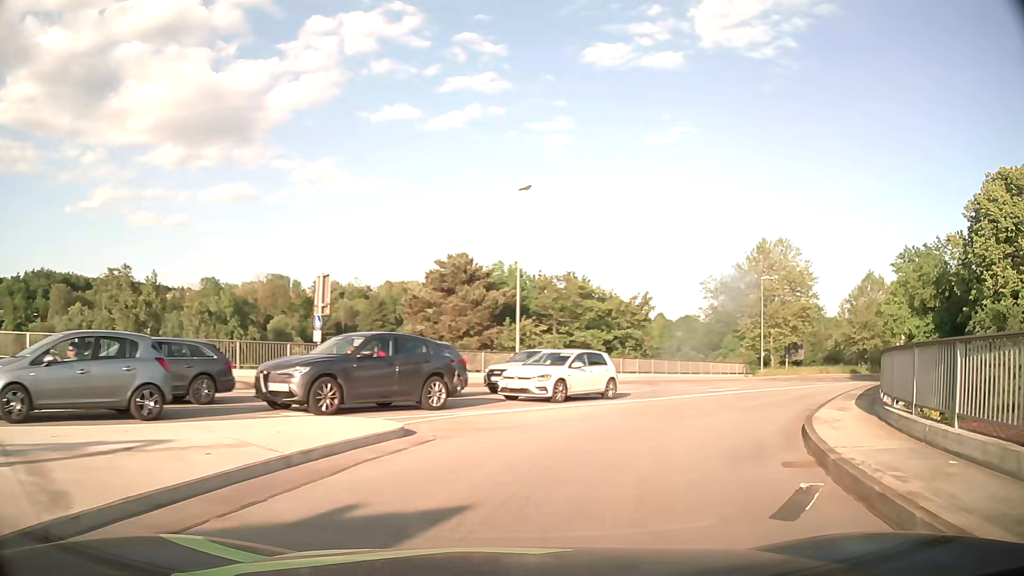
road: primary_link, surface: asphalt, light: Day
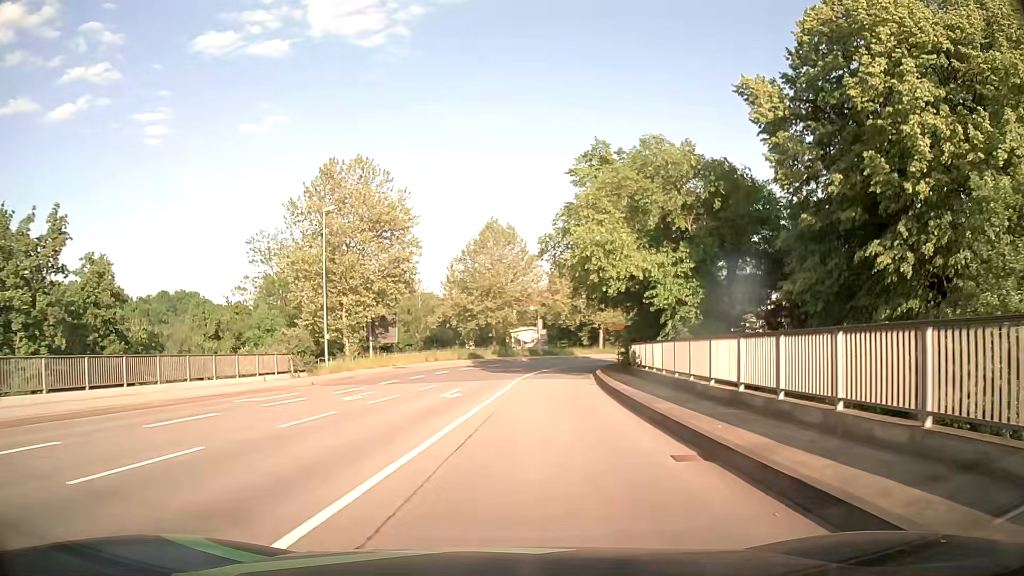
(+11.7, +27.0) m; +36°
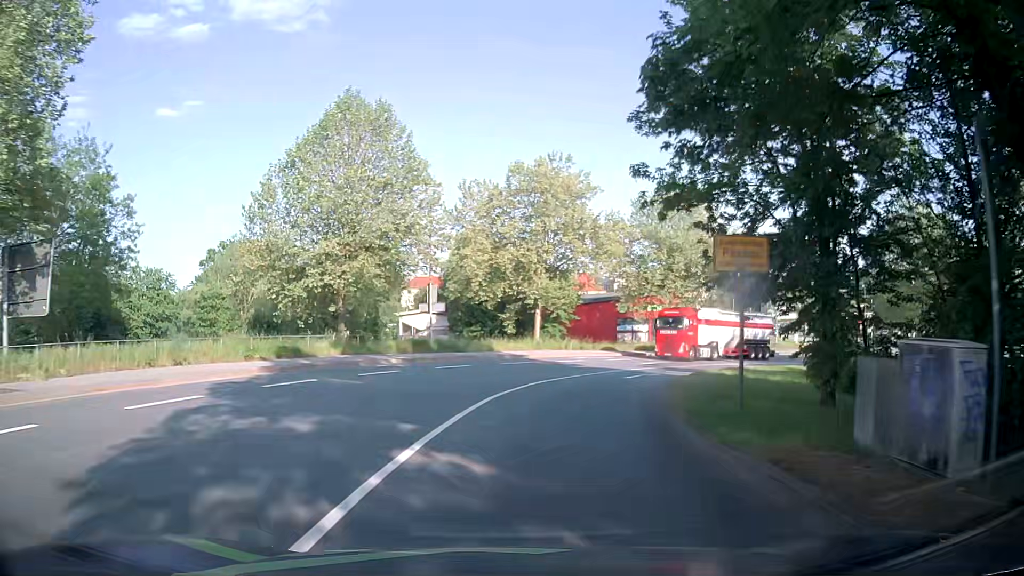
(+2.2, +35.4) m; +8°
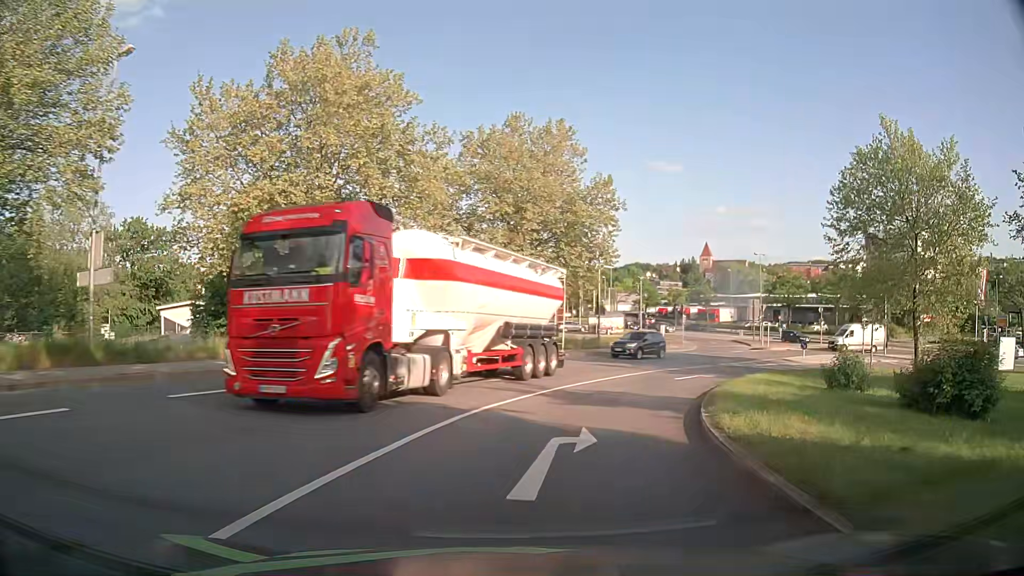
(+2.5, +20.3) m; +15°
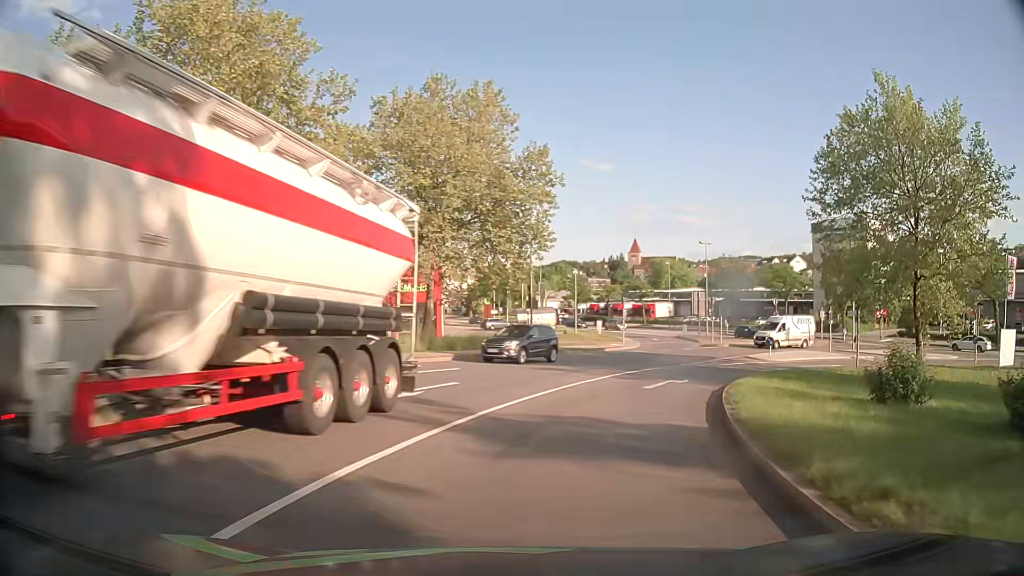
(+0.4, +6.7) m; +6°
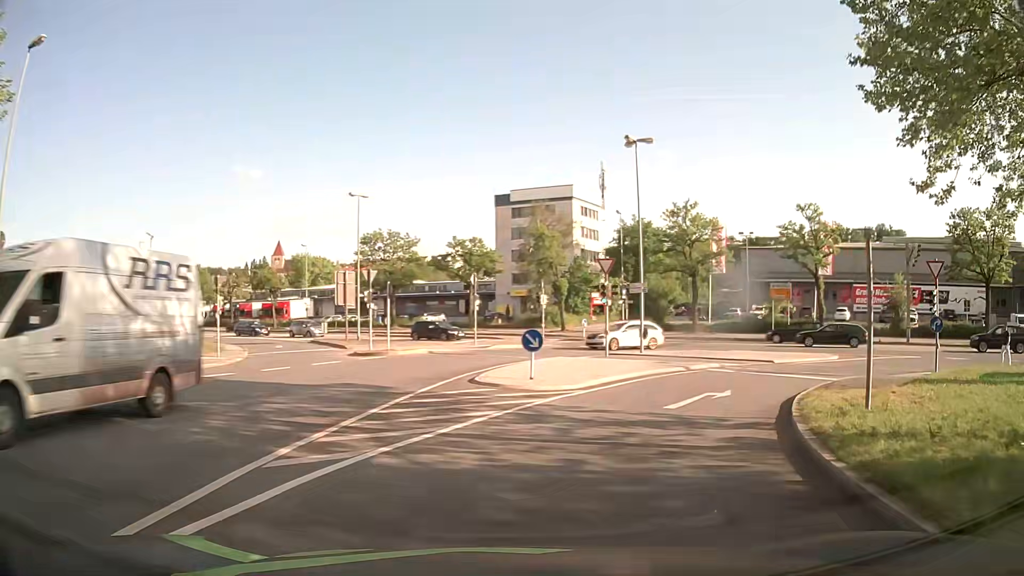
(+6.6, +25.0) m; +31°
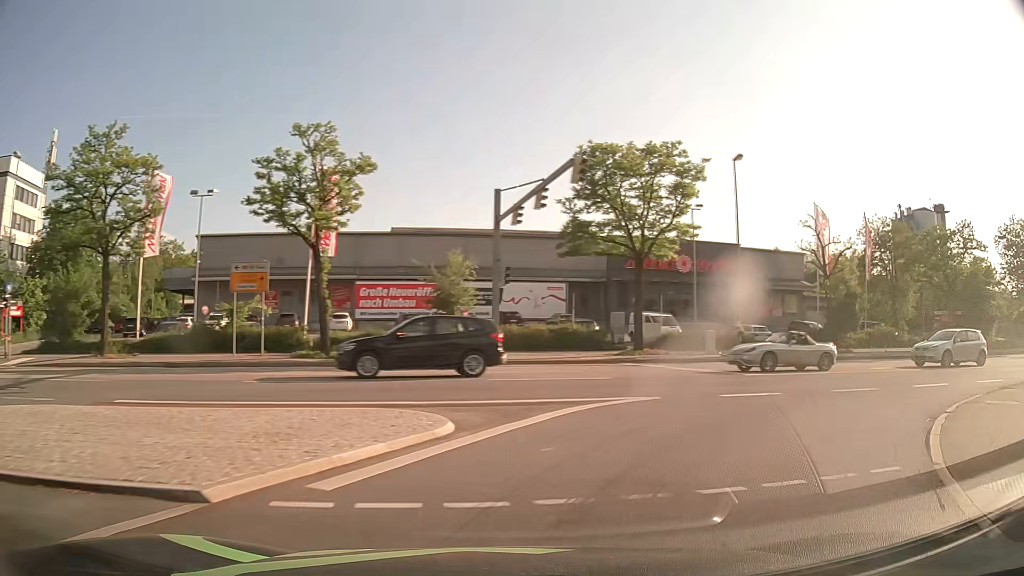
(+7.9, +21.3) m; +45°
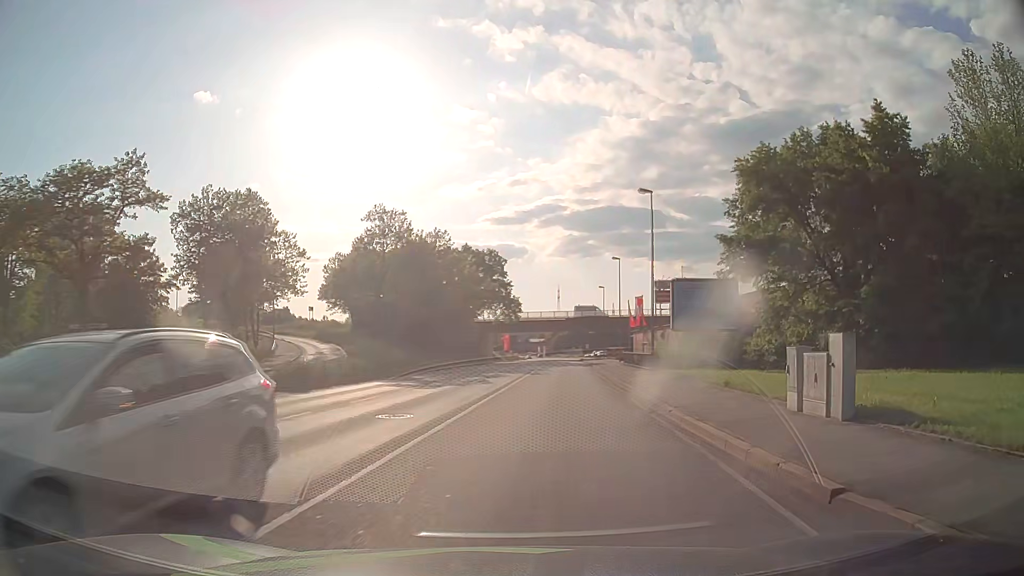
(+13.5, +18.5) m; +75°
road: primary
(+1, +10) (+1, +20) (+2, +30) (+3, +40) (+4, +50) (+5, +60) (+6, +70) (+7, +80) (+8, +90) (+9, +100) m
